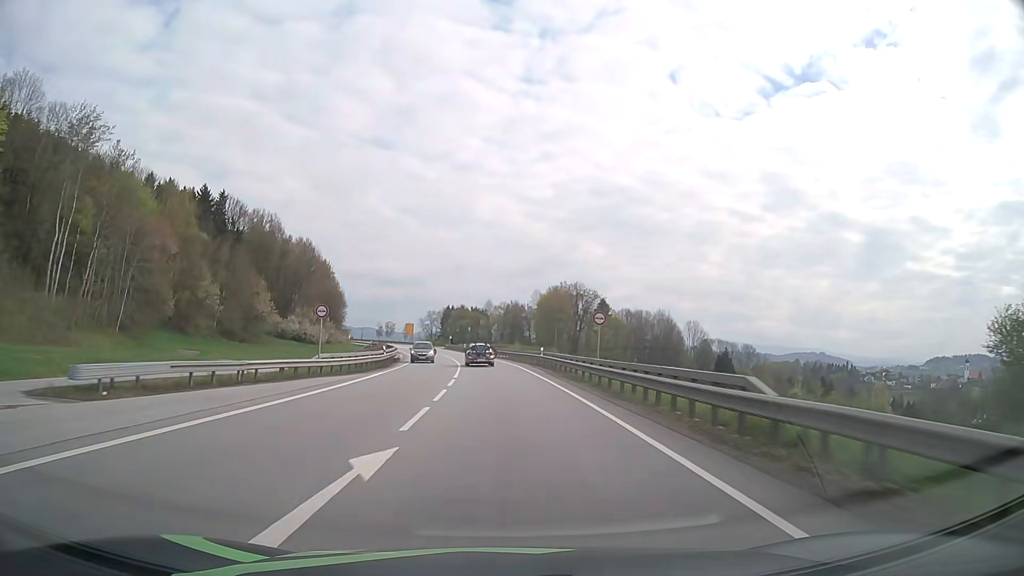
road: primary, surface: asphalt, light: Day
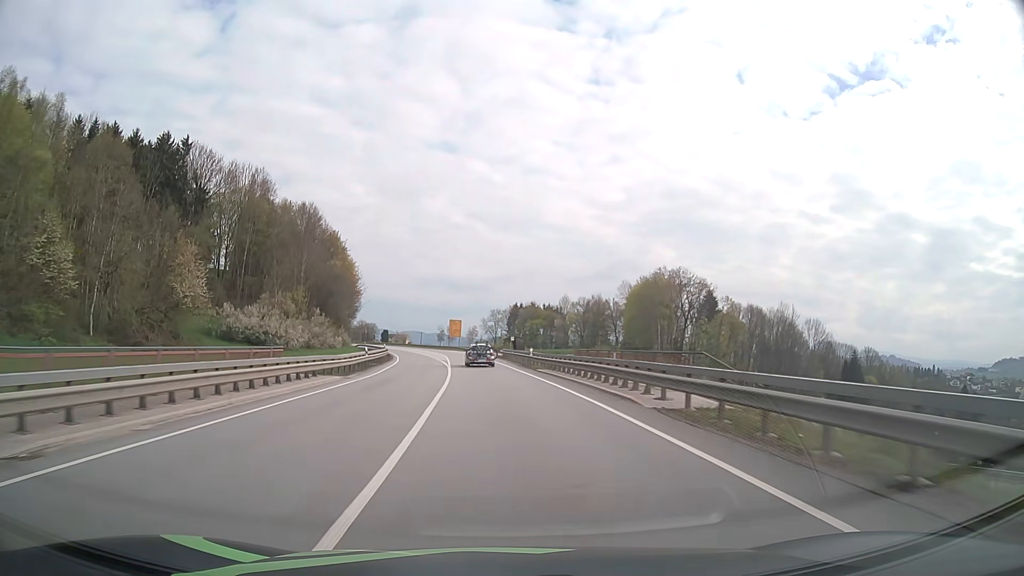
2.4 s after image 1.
(-2.9, +55.4) m; -6°
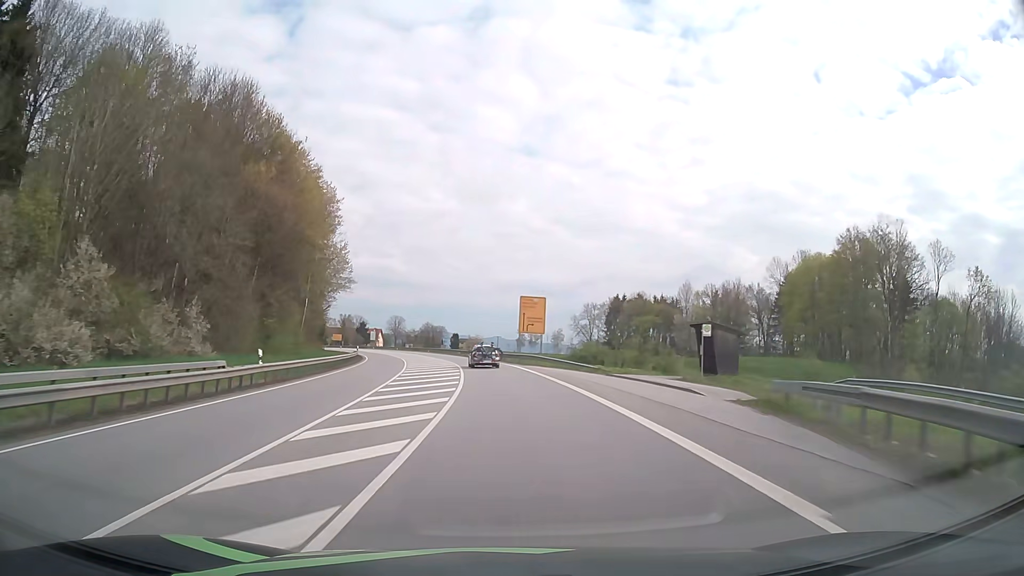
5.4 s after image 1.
(-4.6, +69.1) m; -7°
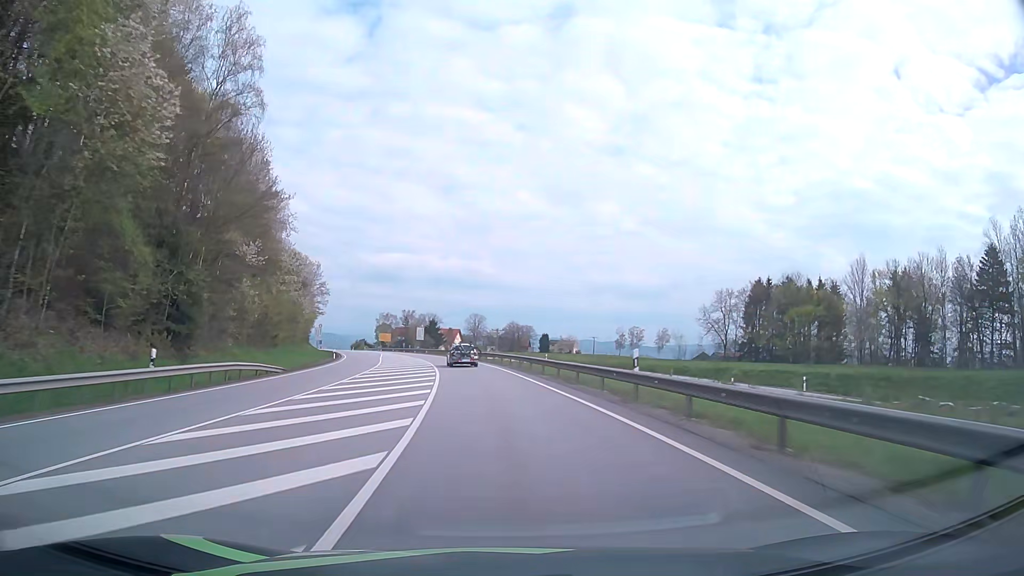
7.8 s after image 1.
(-3.0, +55.2) m; -7°
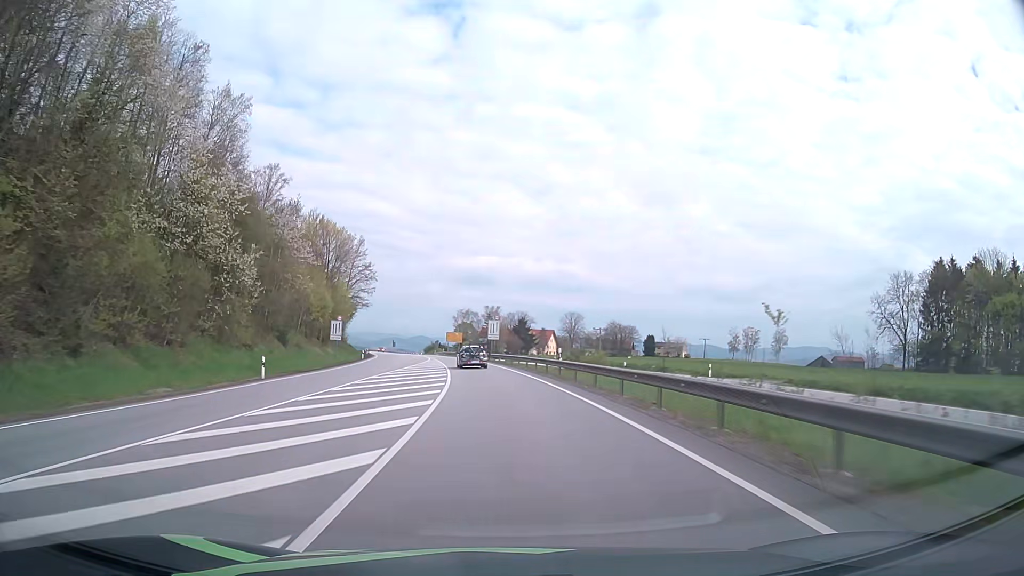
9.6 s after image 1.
(-3.0, +41.3) m; -8°
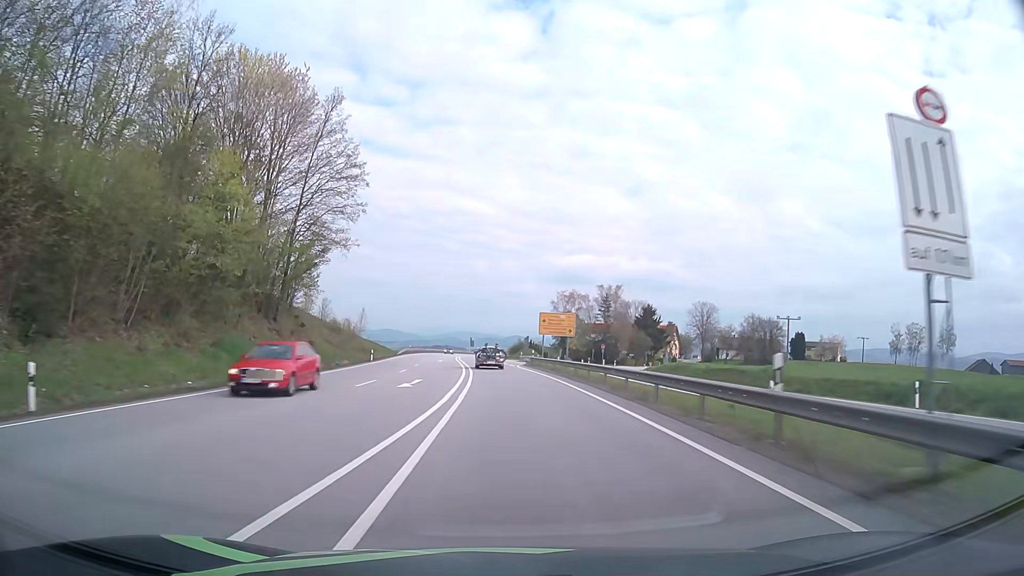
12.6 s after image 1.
(-5.9, +68.9) m; -8°
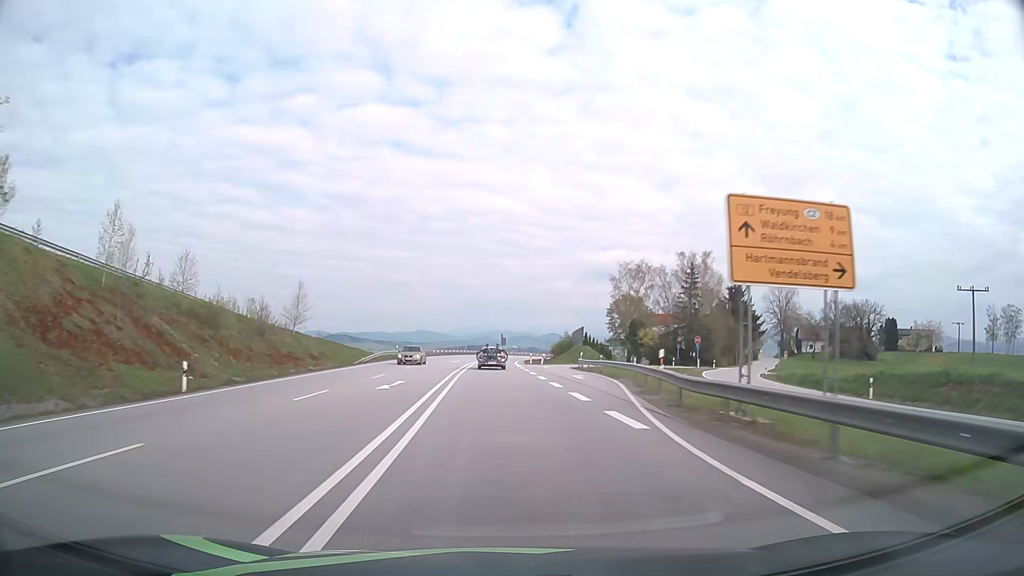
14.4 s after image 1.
(-0.9, +42.0) m; -3°
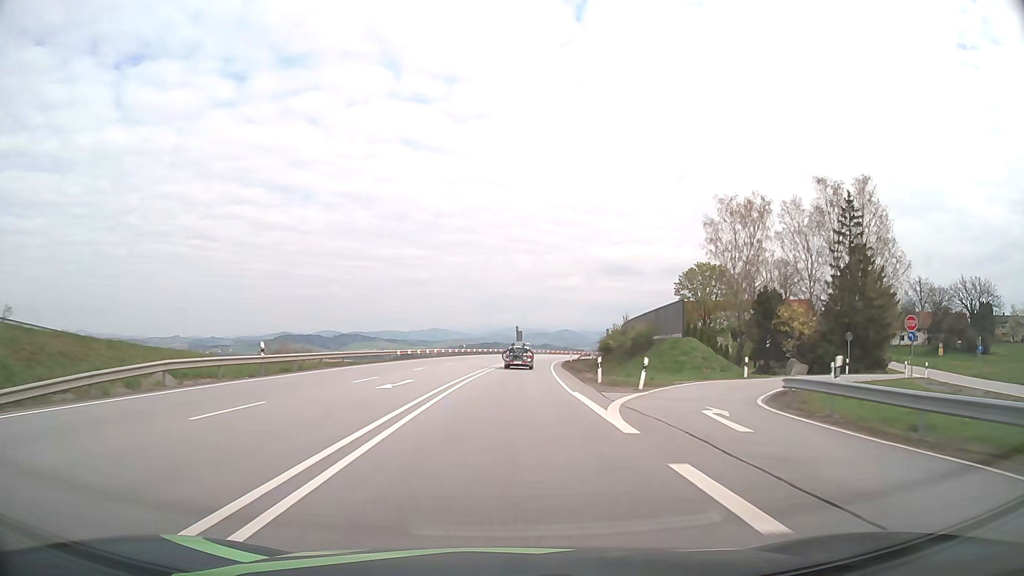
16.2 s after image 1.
(-0.8, +42.2) m; -1°
(0, +10) (0, +20) (0, +30) (+1, +40) (+1, +50) (+2, +60) (+3, +70) (+4, +80) (+5, +90) (+7, +100) m
